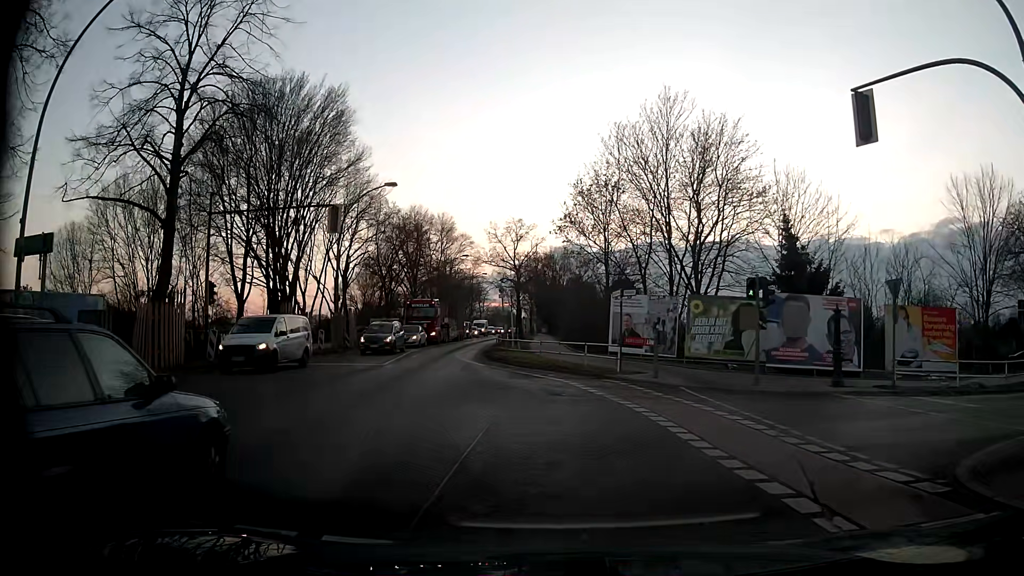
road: secondary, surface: asphalt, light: Day
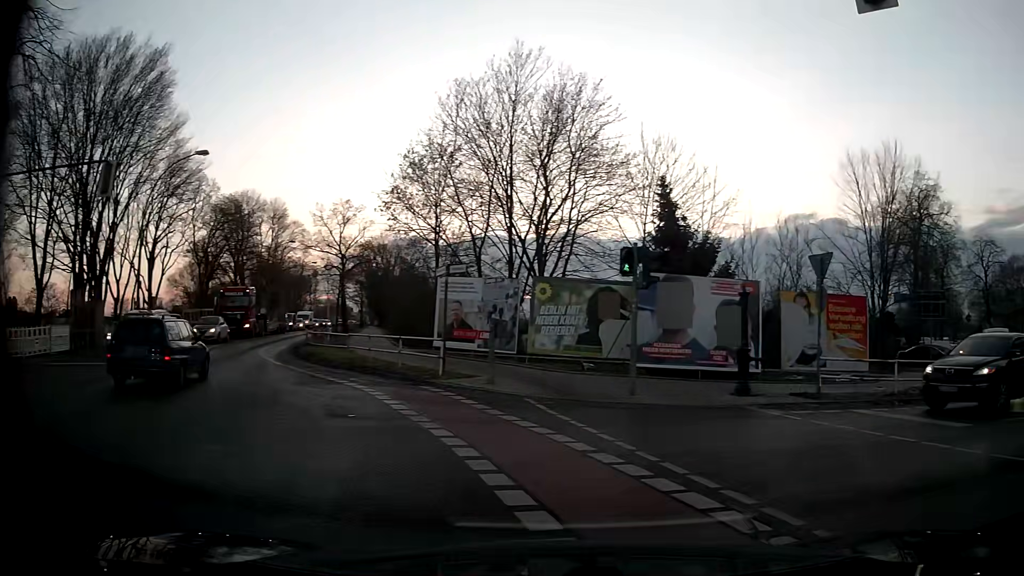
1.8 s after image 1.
(+0.4, +5.6) m; +14°
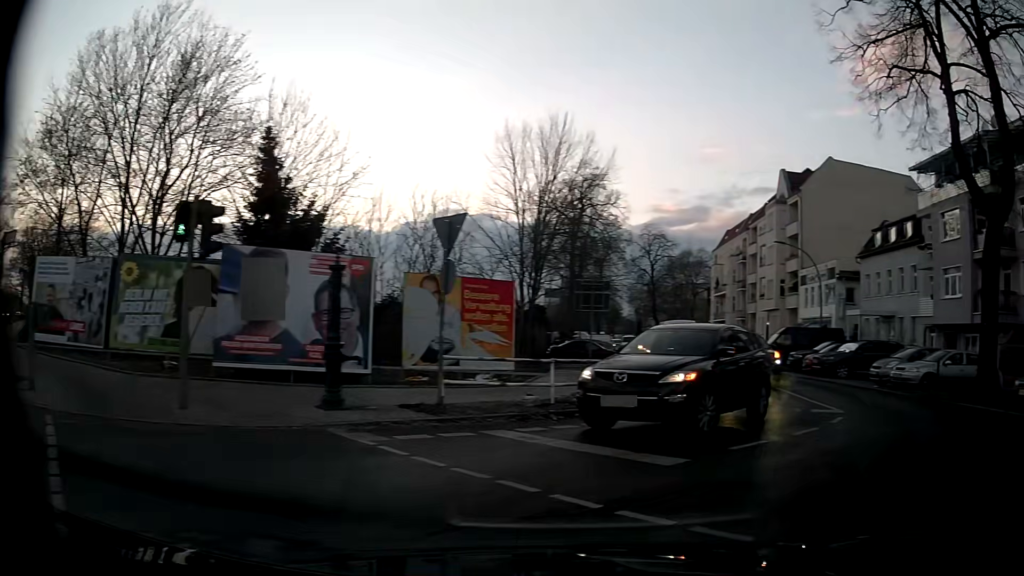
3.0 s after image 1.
(+1.0, +4.2) m; +27°
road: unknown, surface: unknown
